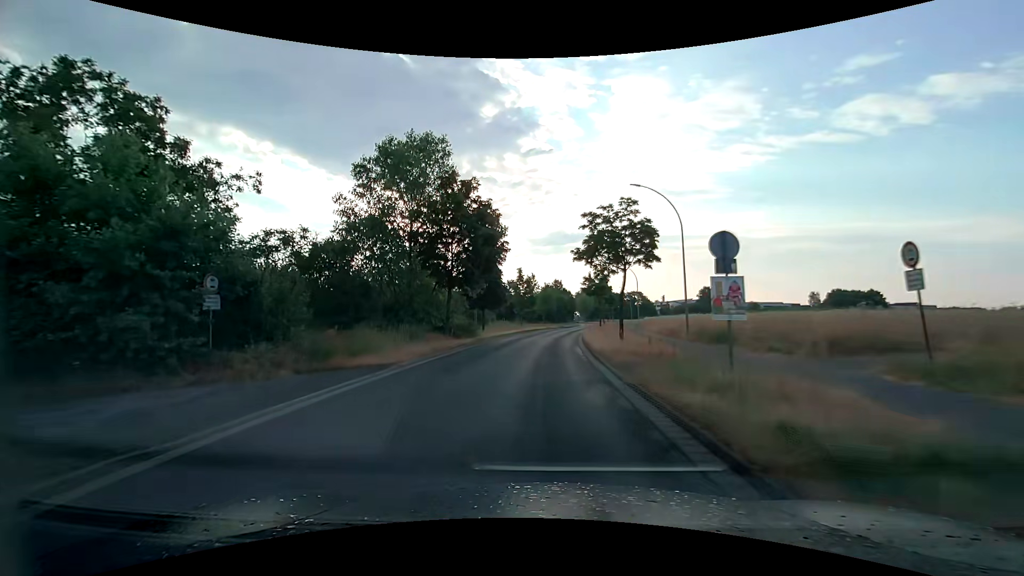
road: unclassified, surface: asphalt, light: Day
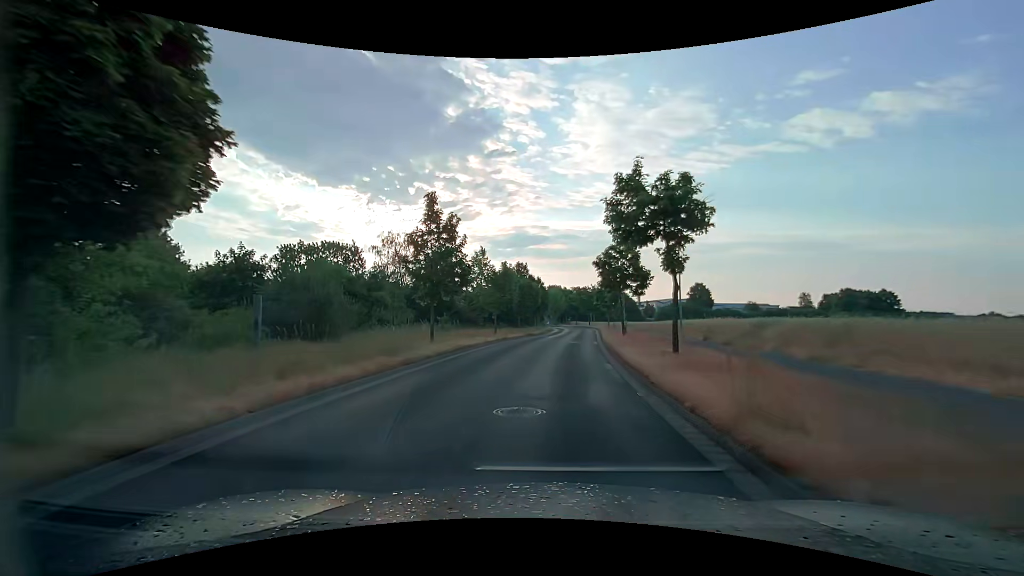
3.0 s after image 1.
(+0.6, +35.9) m; +4°
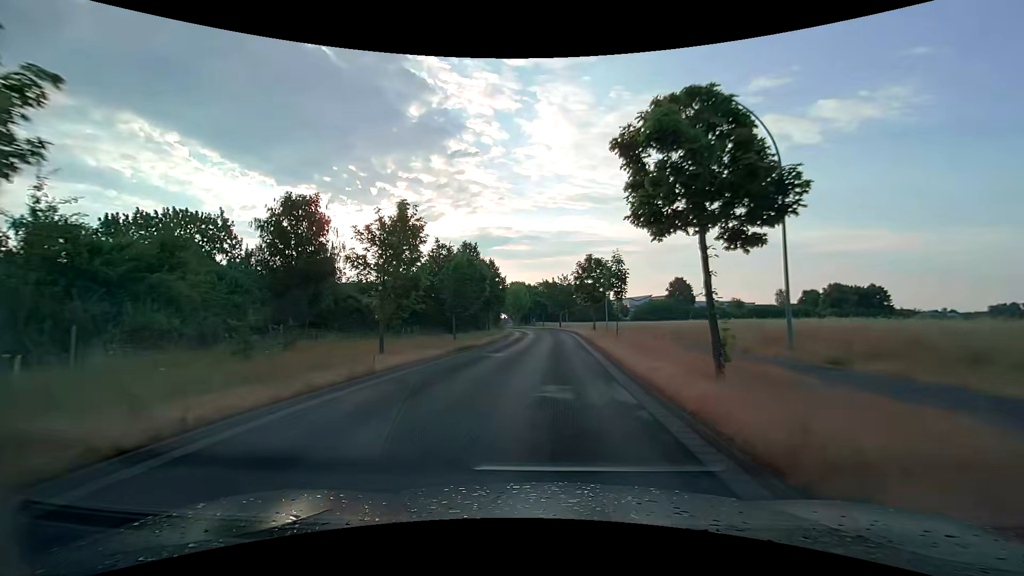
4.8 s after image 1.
(+0.9, +20.6) m; +4°
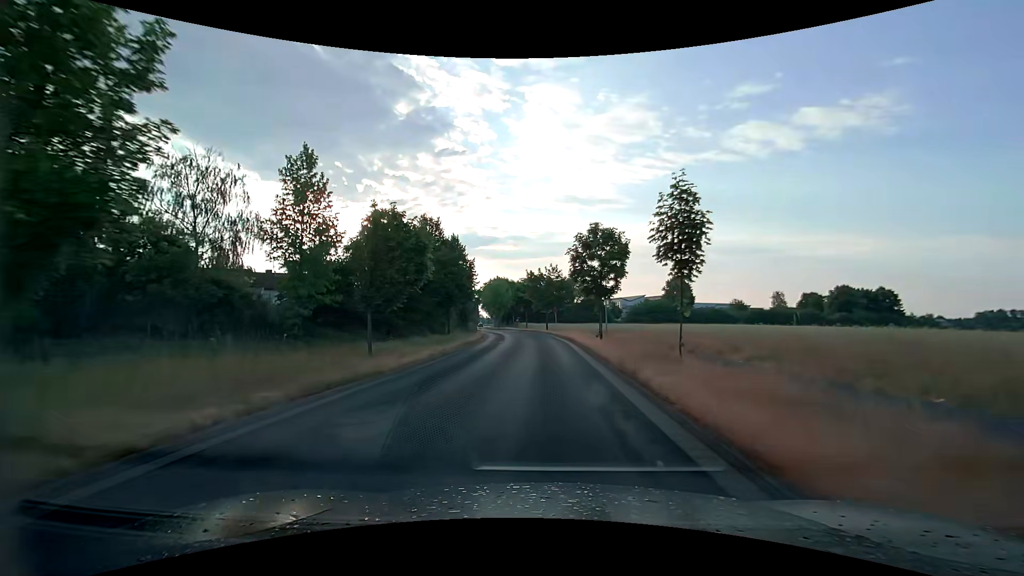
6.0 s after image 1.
(+0.3, +13.3) m; +2°
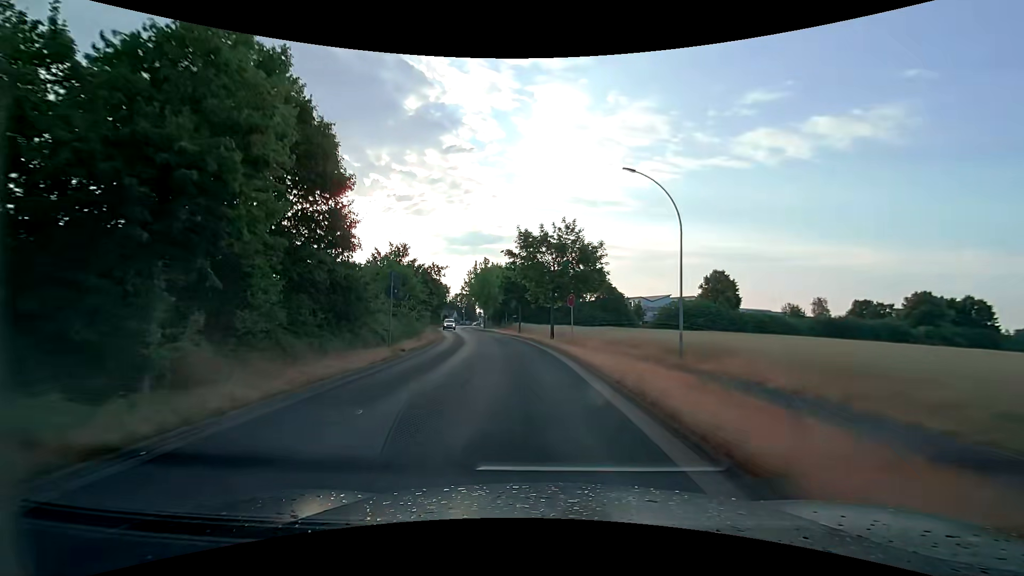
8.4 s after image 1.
(0.0, +25.9) m; 0°
(0, +10) (-1, +20) (-2, +30) (-4, +40) (-6, +50) (-8, +59) (-11, +69) (-13, +79) (-14, +89) (-15, +99) m
